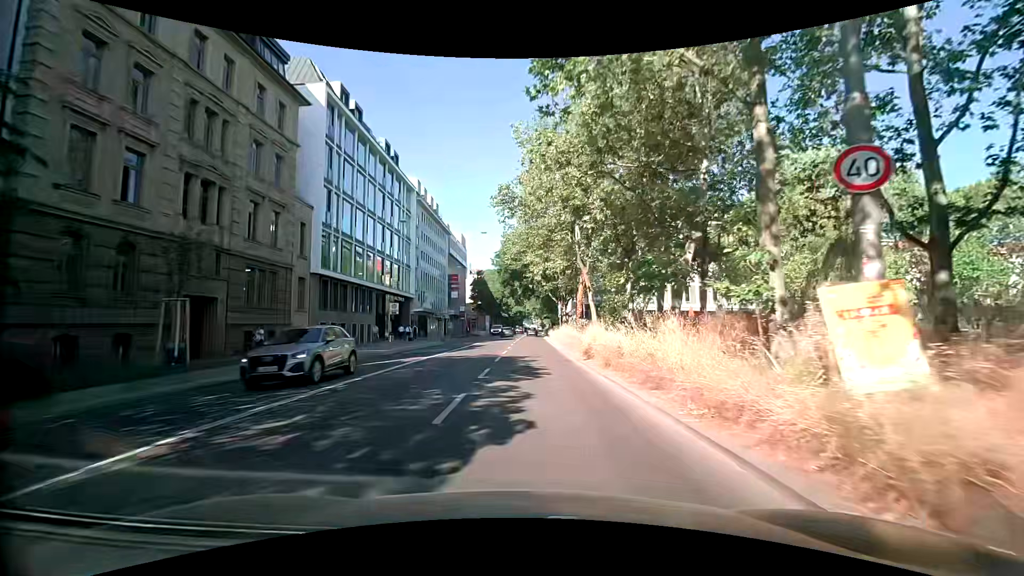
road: secondary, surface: asphalt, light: Day
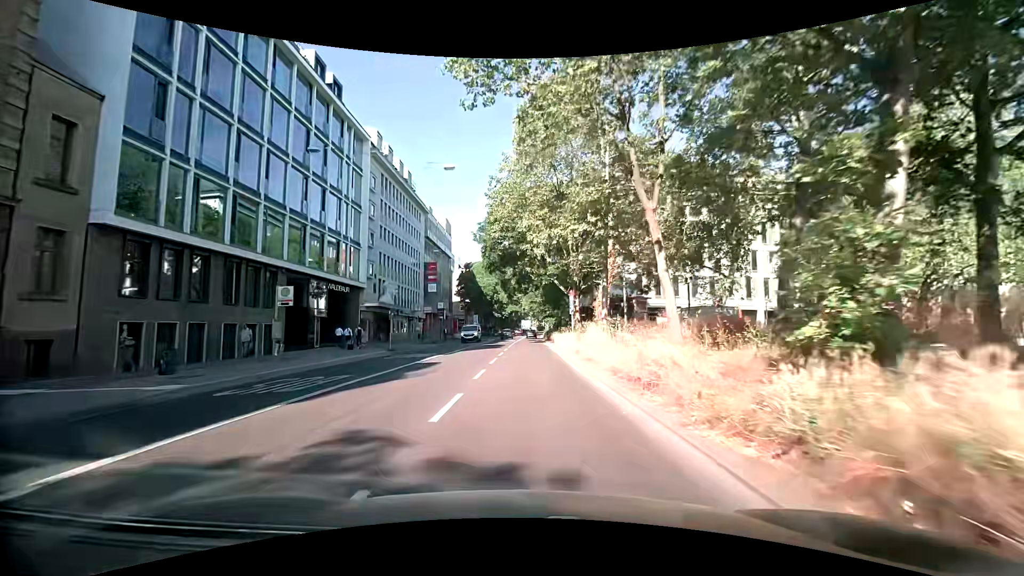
(-0.4, +18.3) m; -1°
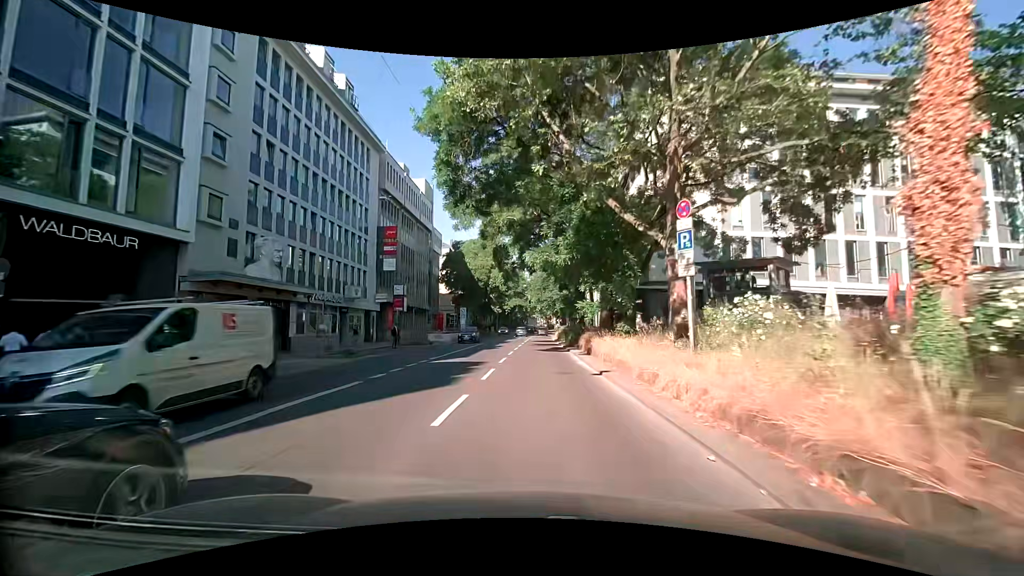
(+0.2, +24.9) m; 0°
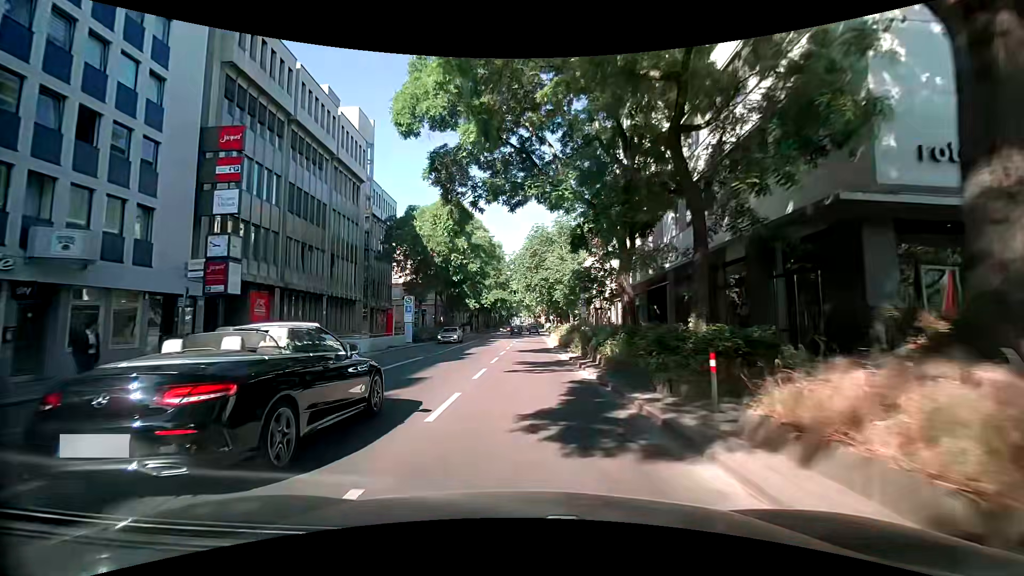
(+0.3, +23.6) m; +2°
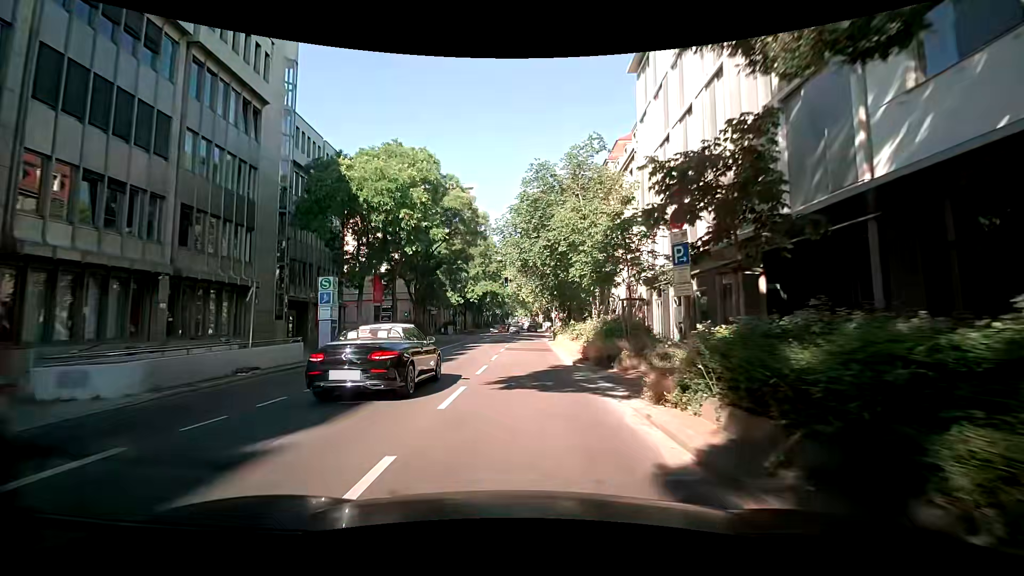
(-0.3, +16.8) m; -1°
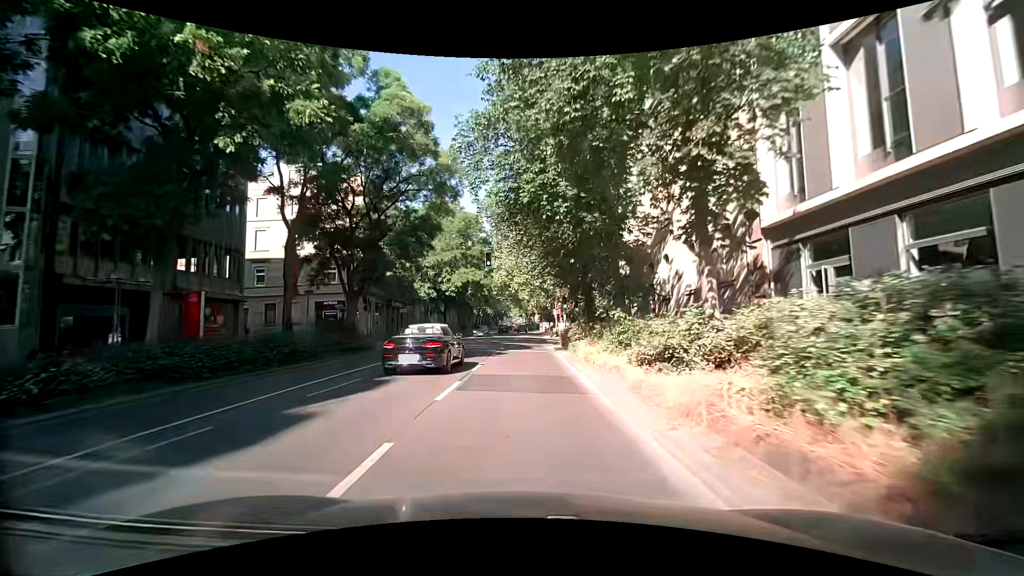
(0.0, +17.3) m; 0°
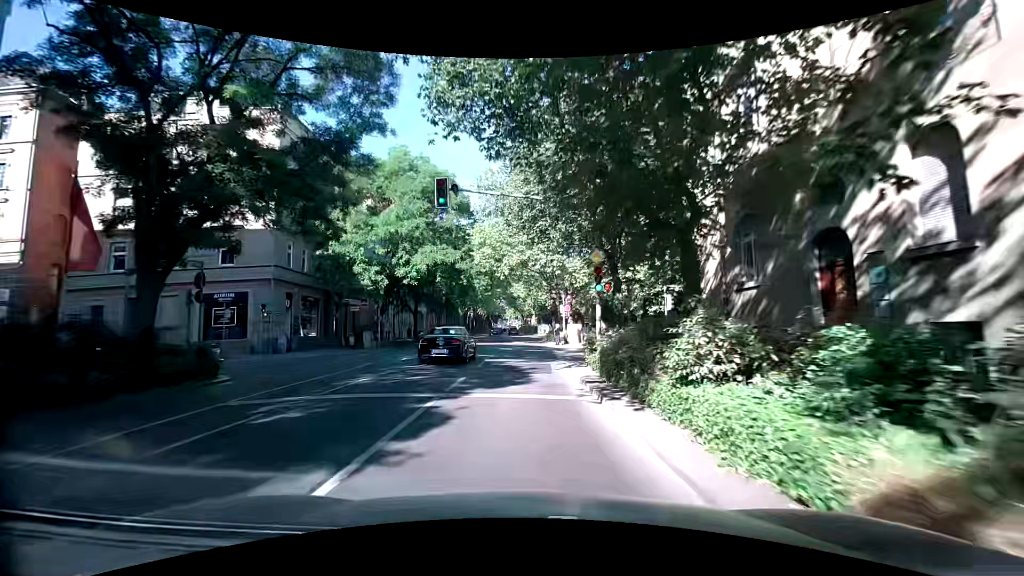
(+0.1, +17.0) m; +1°
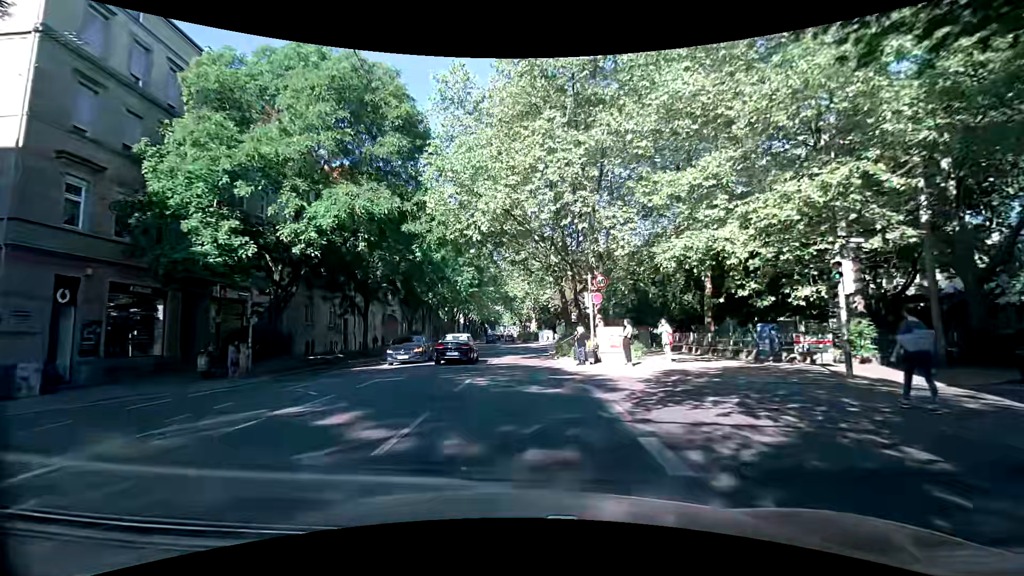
(+0.1, +17.3) m; 0°
(0, +10) (0, +20) (0, +30) (-1, +40) (-1, +50) (-2, +60) (-2, +70) (-3, +80) (-4, +90) (-4, +100) m
